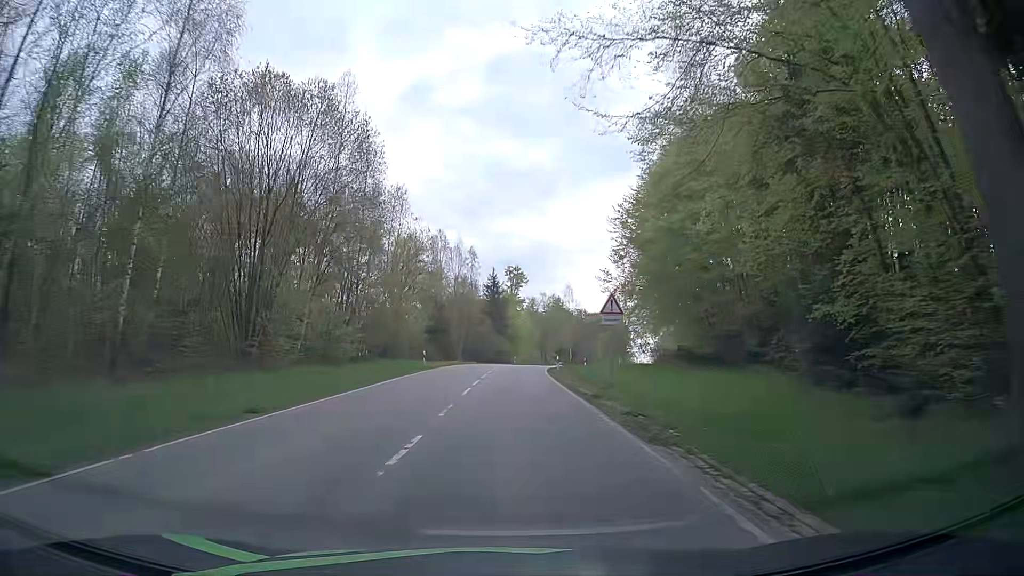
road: tertiary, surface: asphalt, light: Day
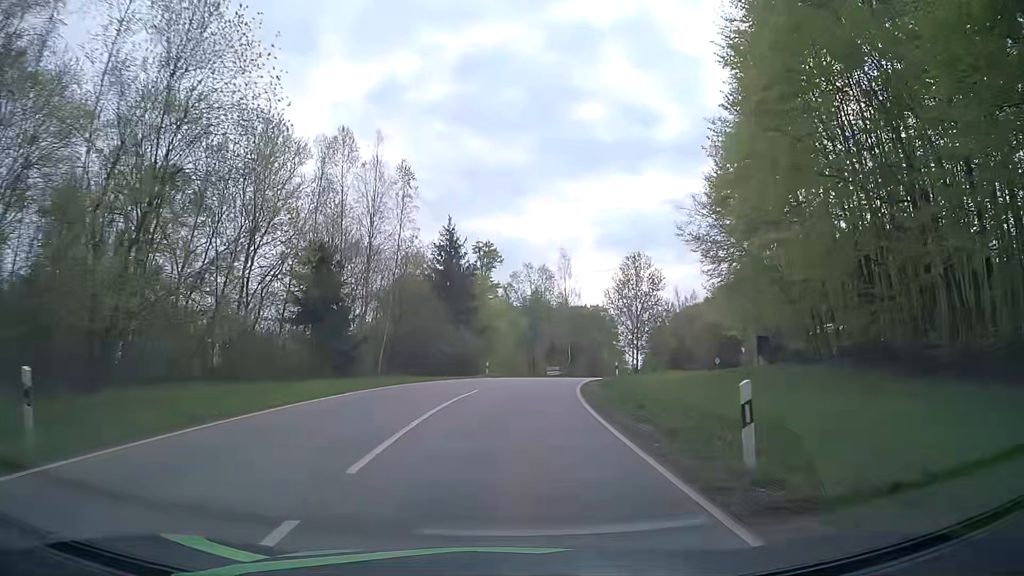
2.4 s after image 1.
(+0.3, +35.7) m; +2°
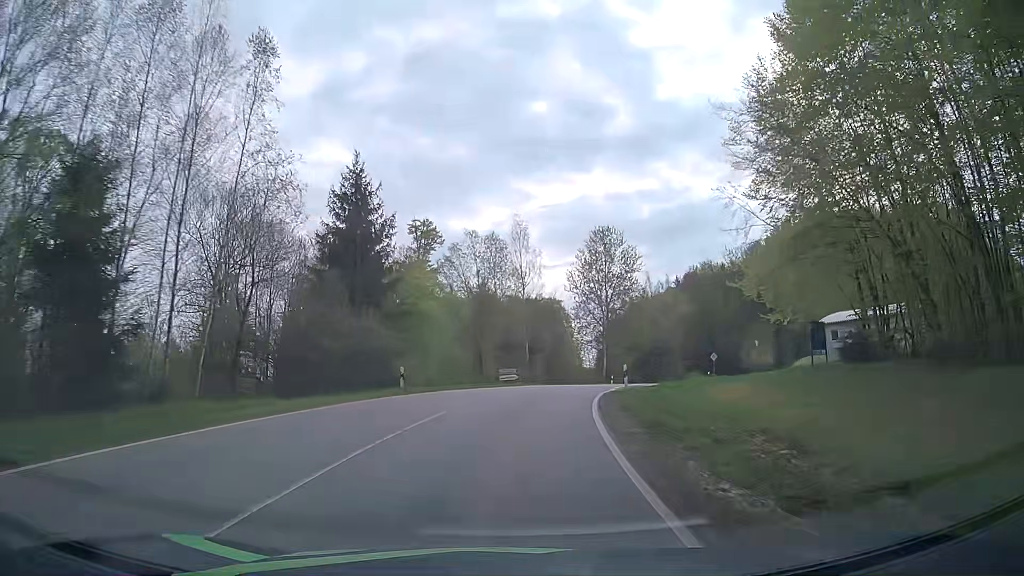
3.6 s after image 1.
(+0.6, +18.0) m; +4°
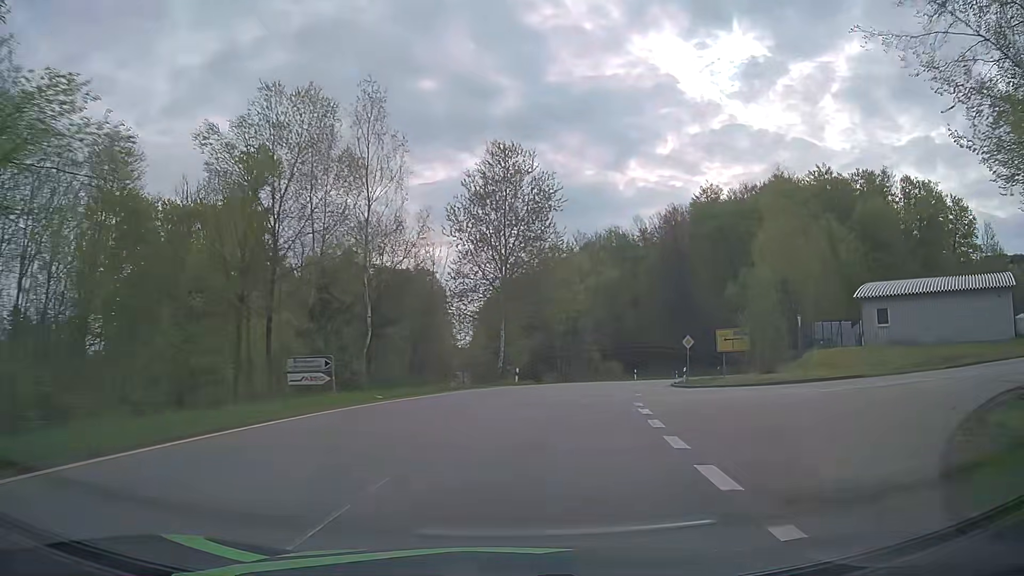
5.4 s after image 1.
(+1.9, +27.2) m; +10°
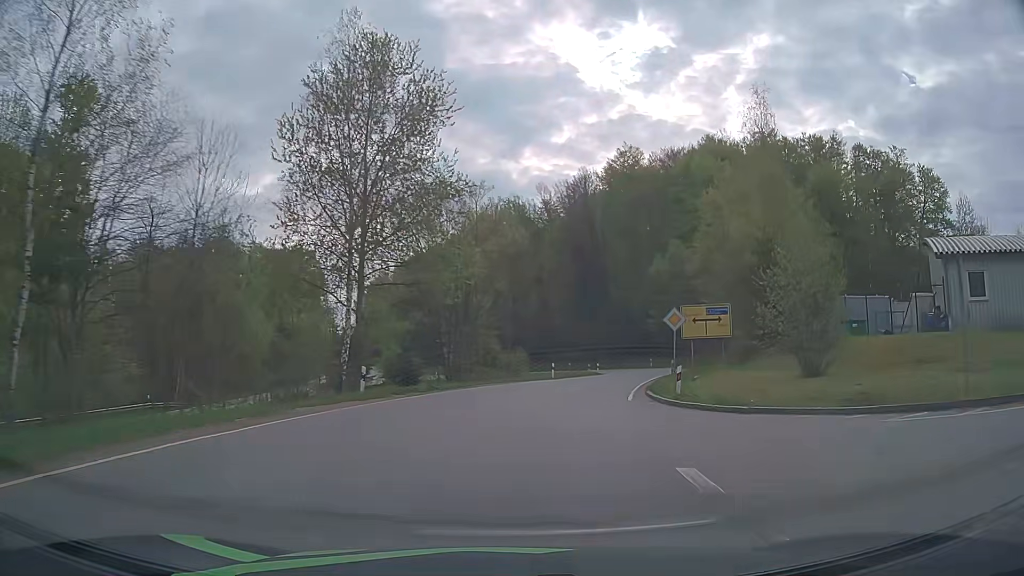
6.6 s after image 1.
(+1.6, +18.4) m; +9°
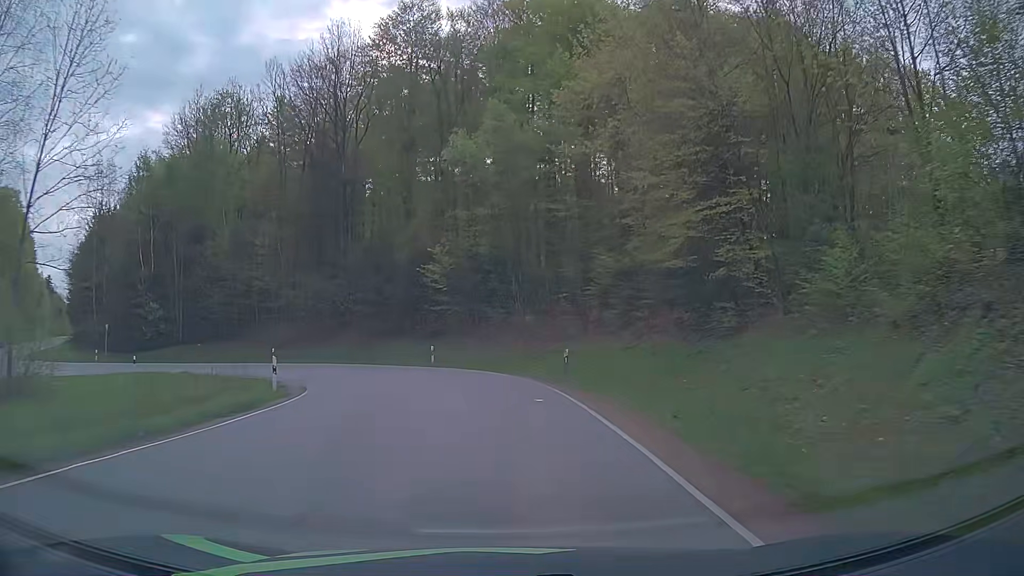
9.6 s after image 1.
(+8.1, +43.8) m; +20°
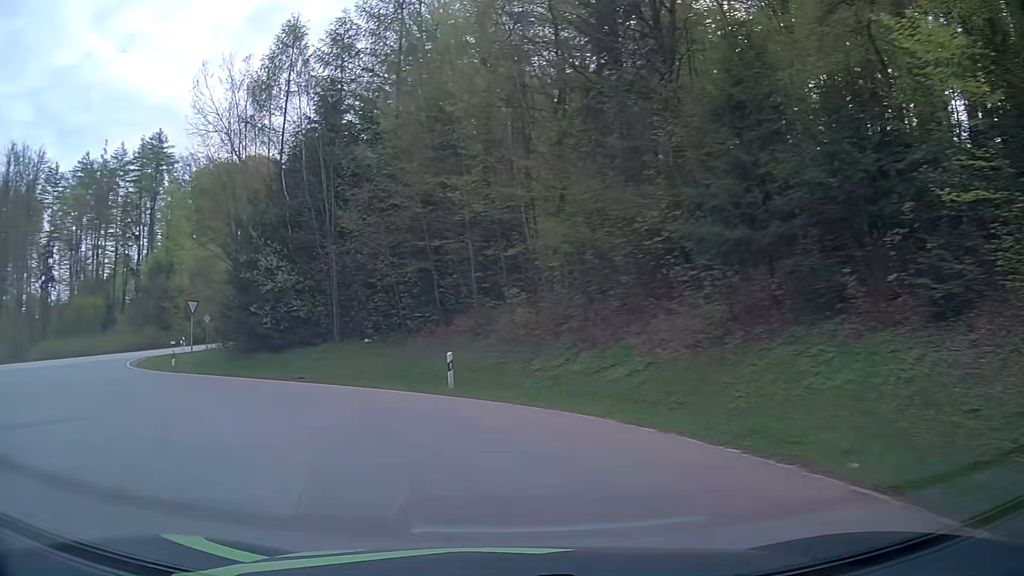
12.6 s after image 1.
(-4.7, +32.0) m; -33°
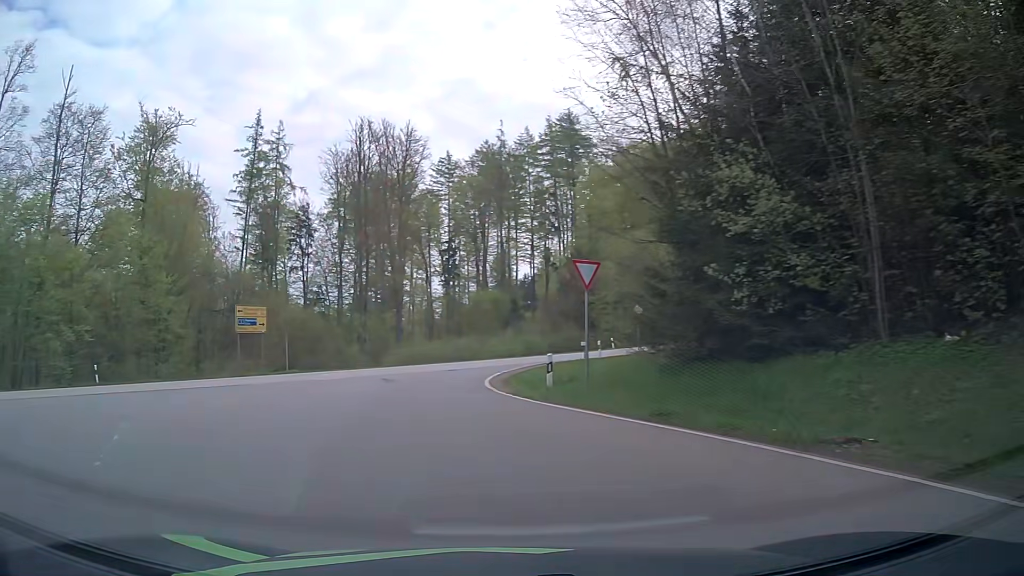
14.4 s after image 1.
(-5.0, +14.7) m; -38°
(-1, +10) (-3, +20) (-2, +30) (+1, +39) (+7, +47) (+13, +55) (+20, +63) (+26, +71) (+32, +79) (+37, +87) m
